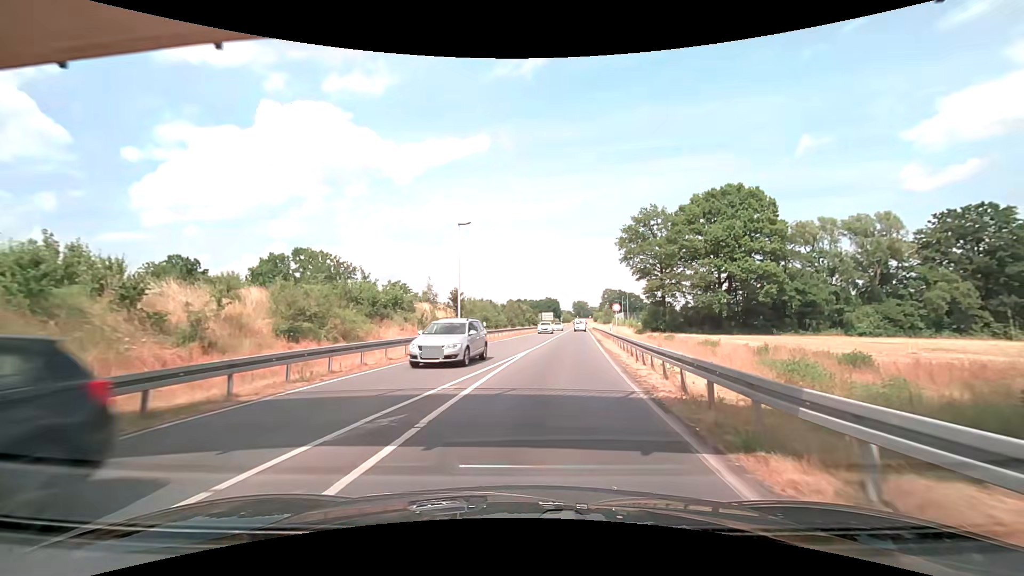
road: secondary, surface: asphalt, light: Day
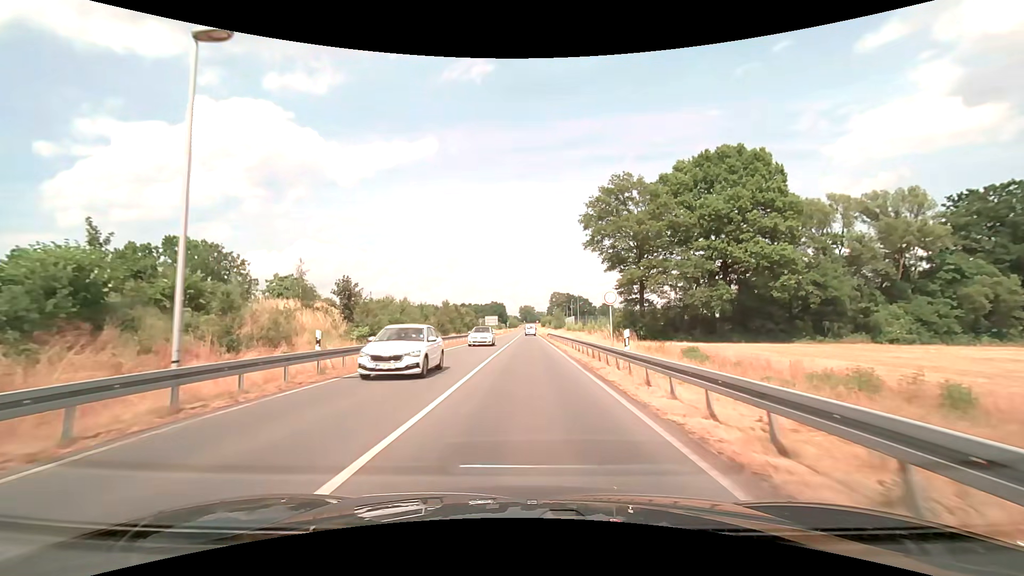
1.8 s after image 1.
(+1.5, +21.1) m; +6°
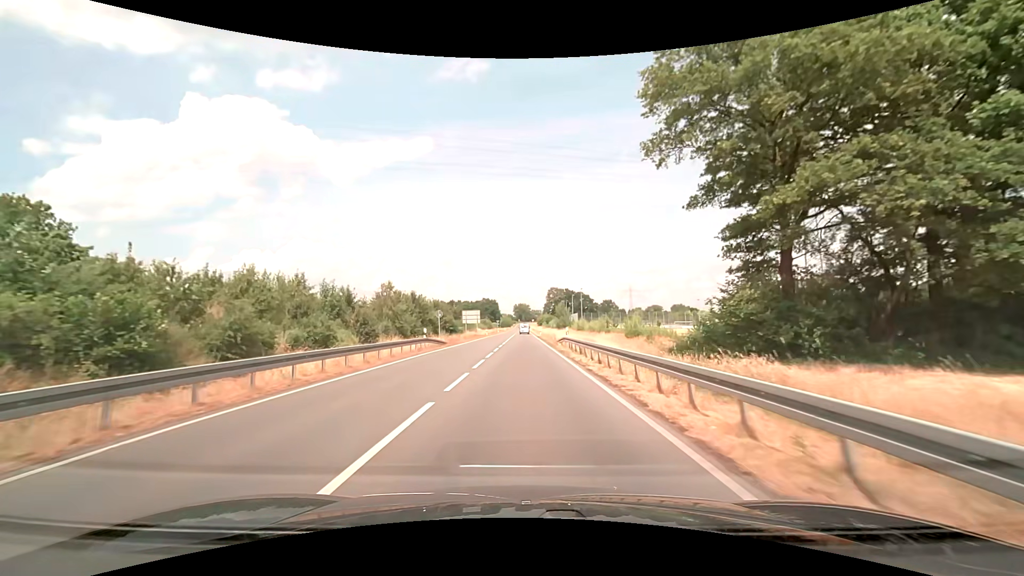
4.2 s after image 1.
(+0.2, +33.8) m; 0°
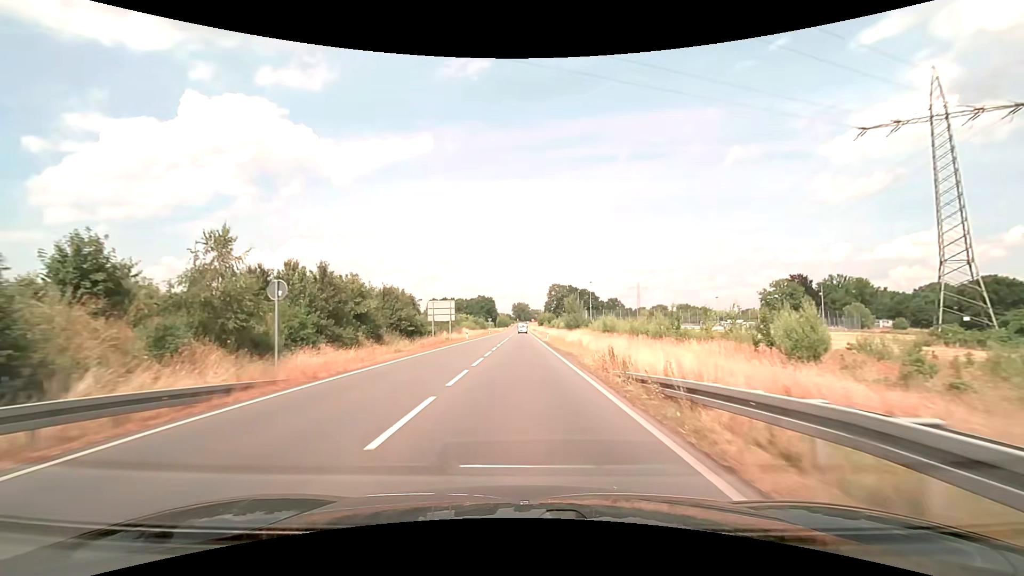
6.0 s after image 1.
(0.0, +29.1) m; 0°
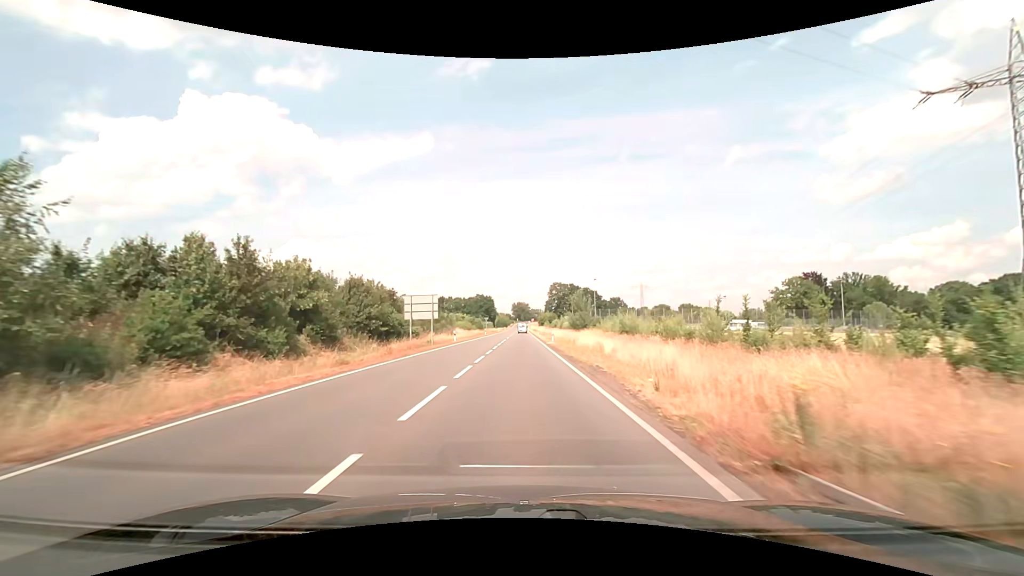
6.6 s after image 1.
(0.0, +10.3) m; 0°
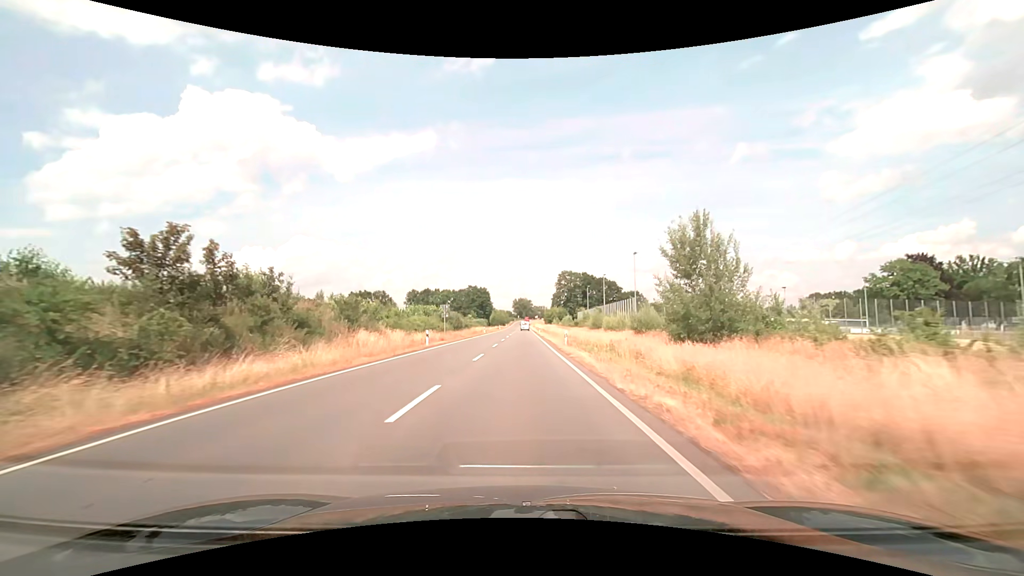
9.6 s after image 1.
(-0.1, +54.2) m; 0°
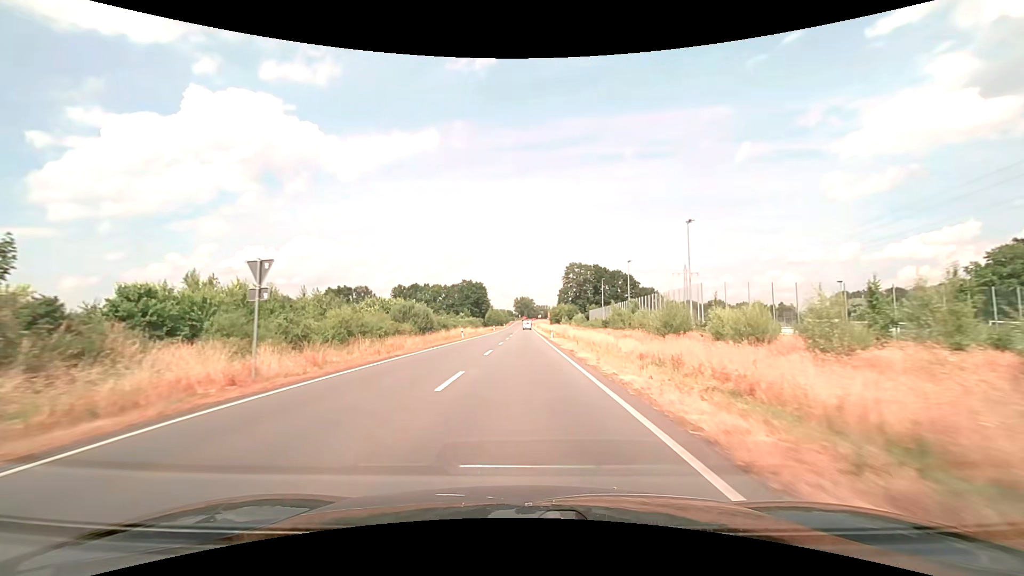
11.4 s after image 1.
(-0.1, +32.5) m; 0°
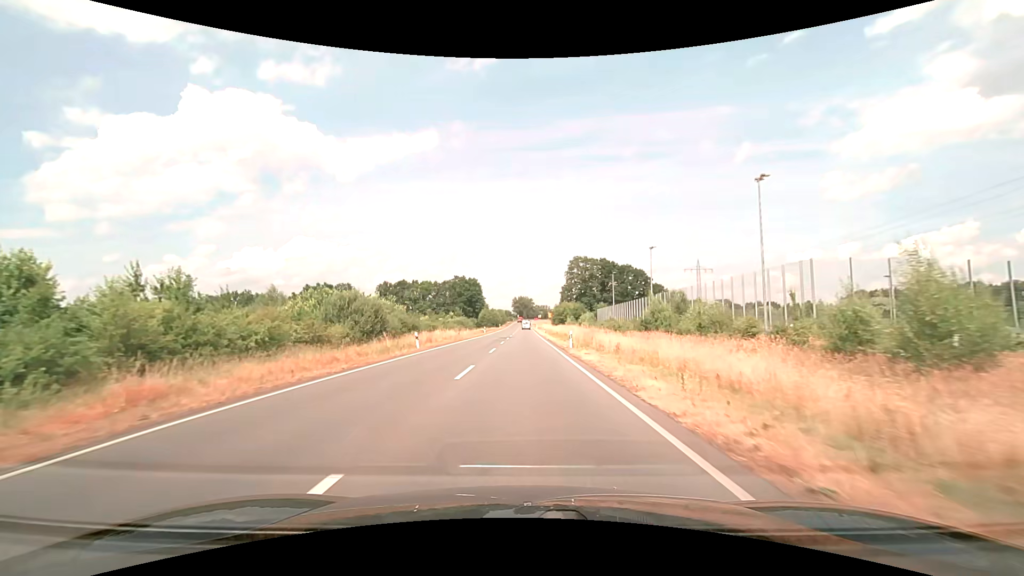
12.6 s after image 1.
(0.0, +21.6) m; 0°
(0, +10) (0, +20) (0, +30) (0, +40) (0, +50) (0, +60) (0, +70) (0, +80) (0, +90) (0, +100) m
